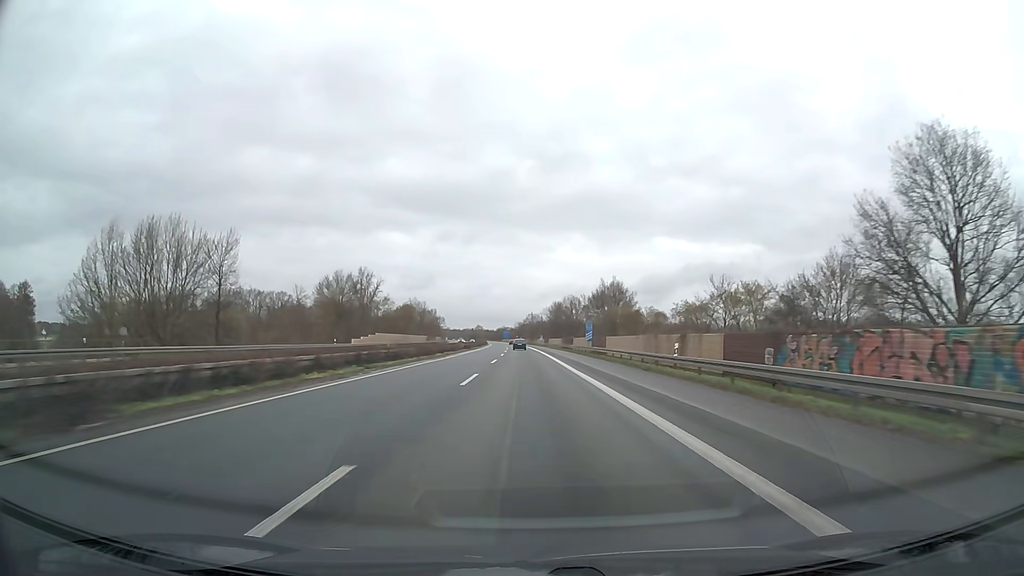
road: motorway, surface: asphalt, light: Day
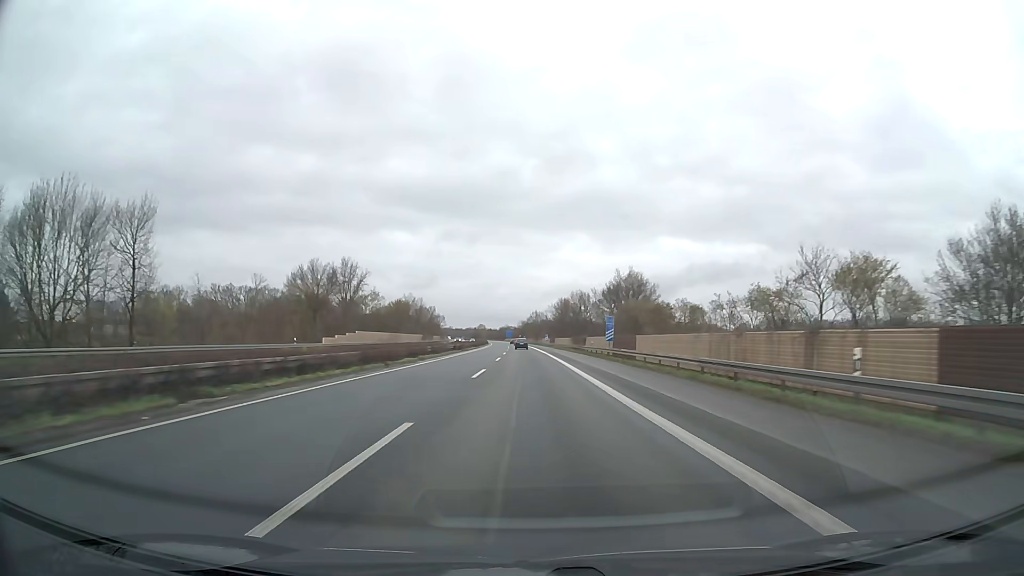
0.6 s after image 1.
(-0.1, +15.9) m; 0°
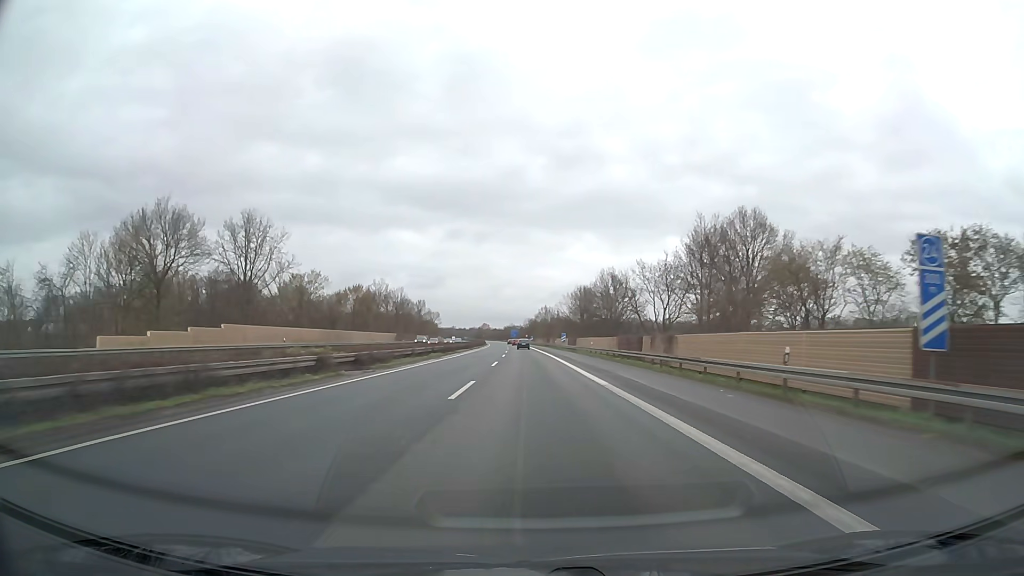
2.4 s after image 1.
(-0.3, +47.6) m; -1°
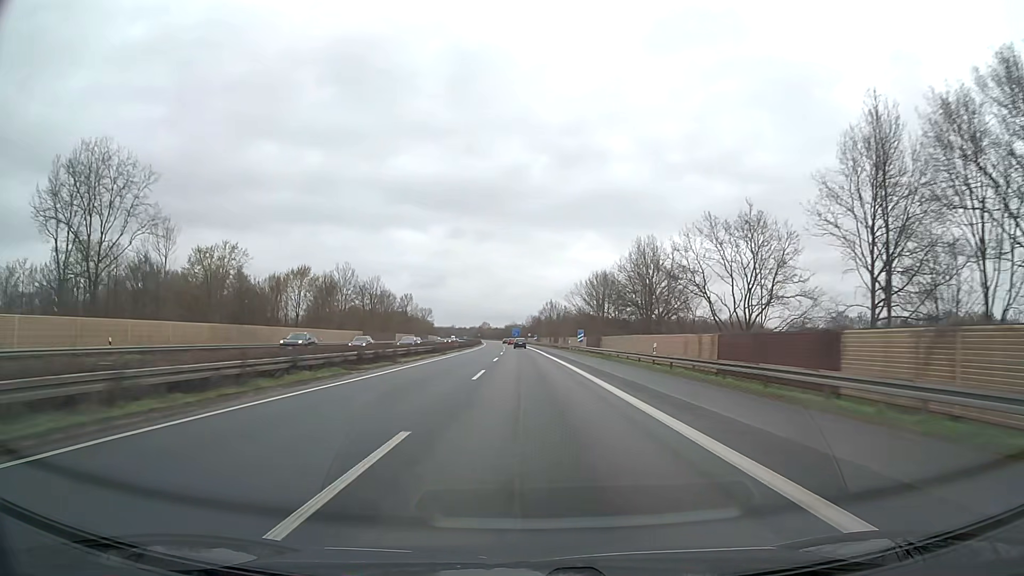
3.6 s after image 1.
(-0.1, +31.7) m; 0°
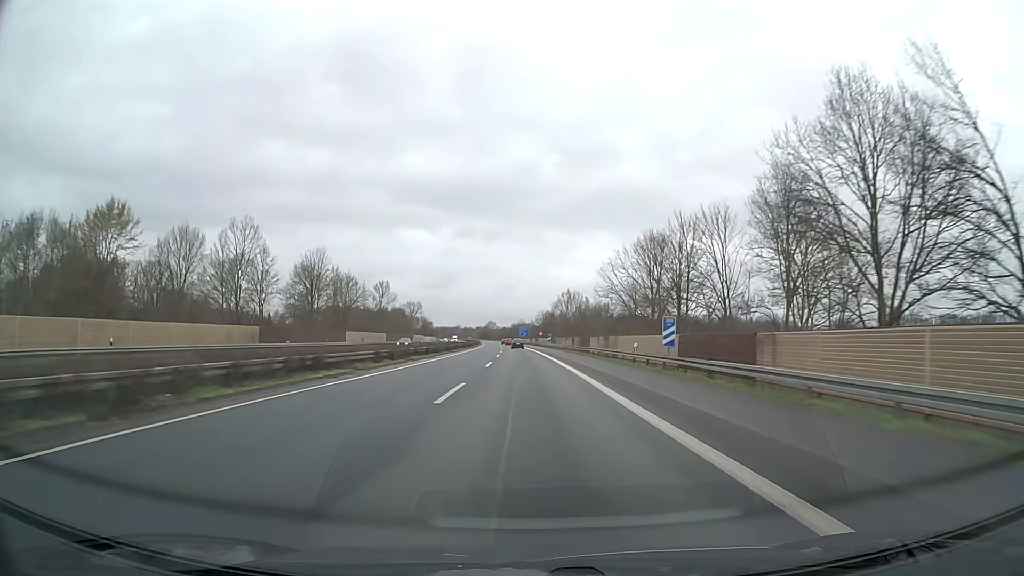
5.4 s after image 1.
(-0.2, +47.6) m; -1°
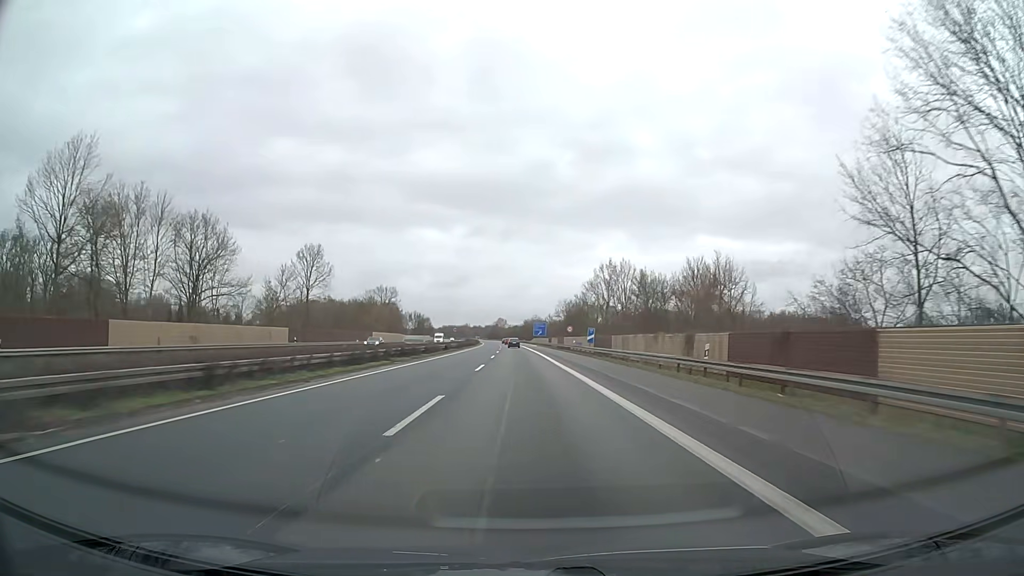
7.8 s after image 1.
(-0.8, +63.4) m; -1°
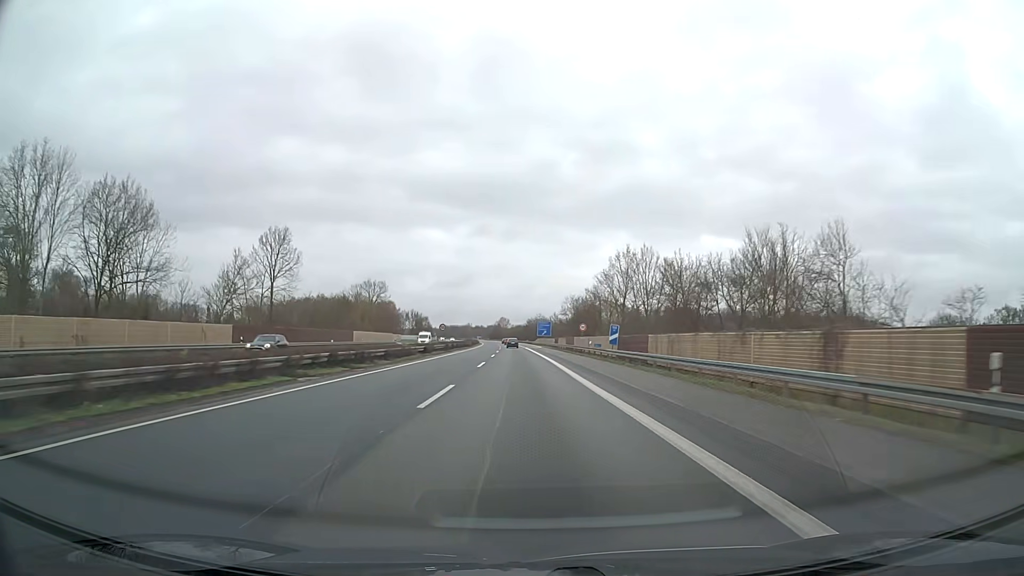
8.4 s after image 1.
(0.0, +15.8) m; 0°
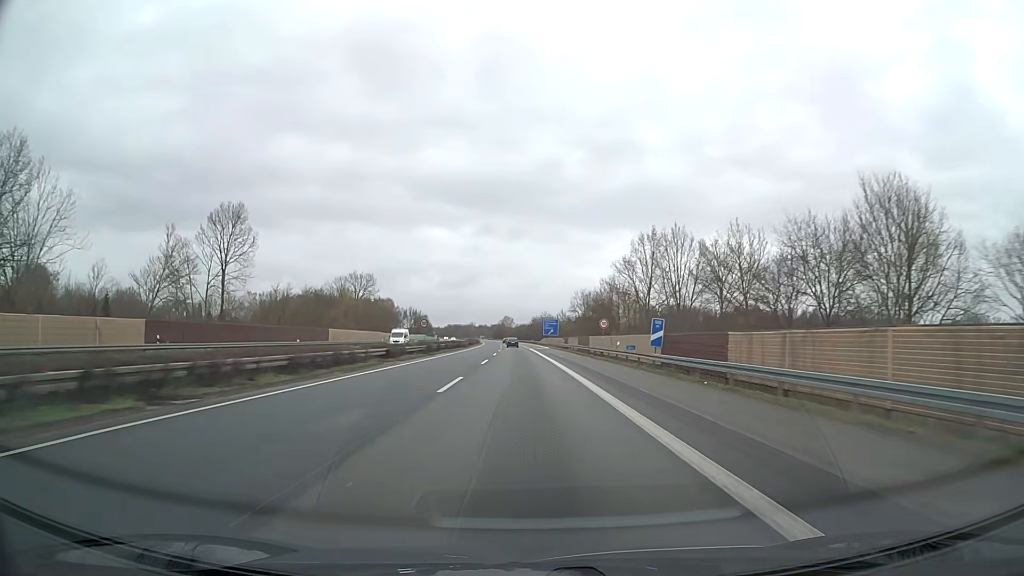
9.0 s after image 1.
(0.0, +15.8) m; 0°
(0, +10) (0, +20) (0, +30) (-1, +40) (-1, +50) (-1, +60) (-1, +70) (-2, +80) (-2, +90) (-2, +100) m
